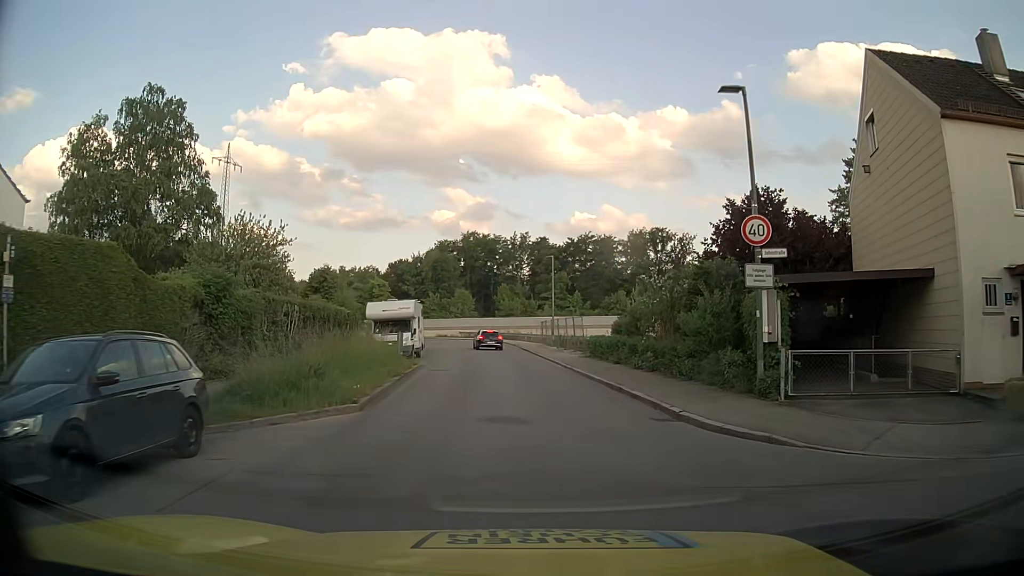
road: residential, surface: asphalt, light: Day
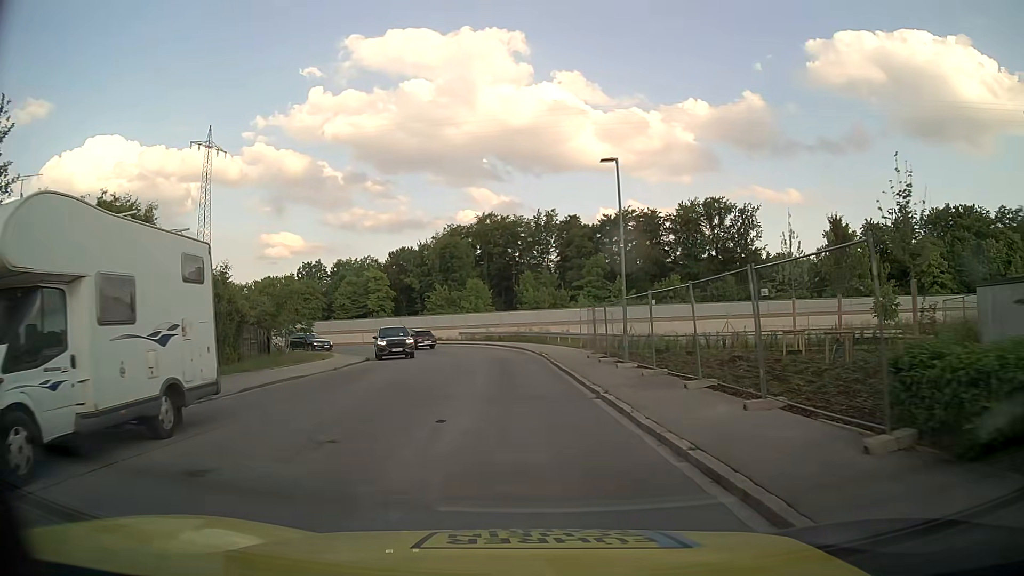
(-0.2, +27.0) m; -2°
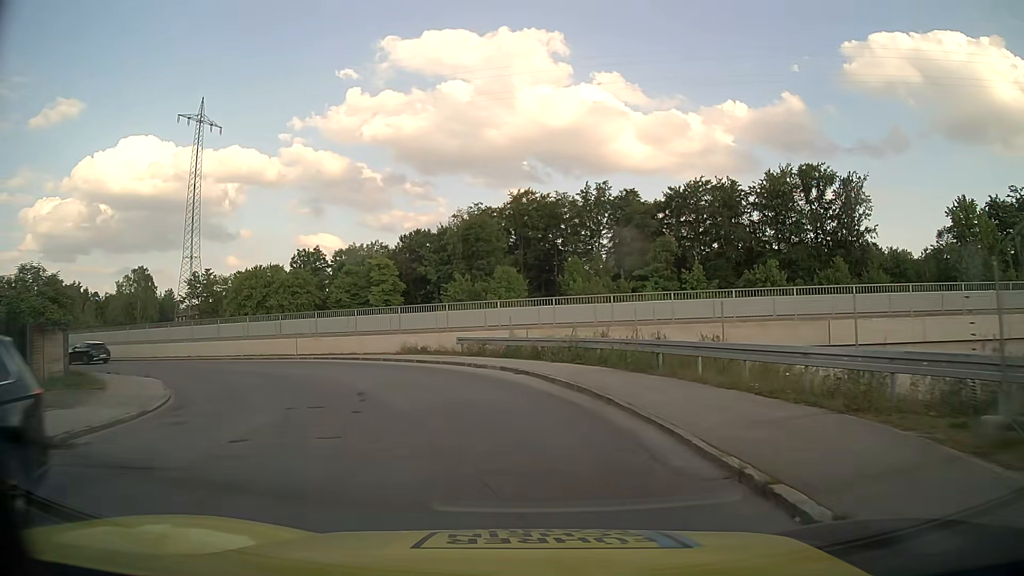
(-0.9, +26.8) m; -3°
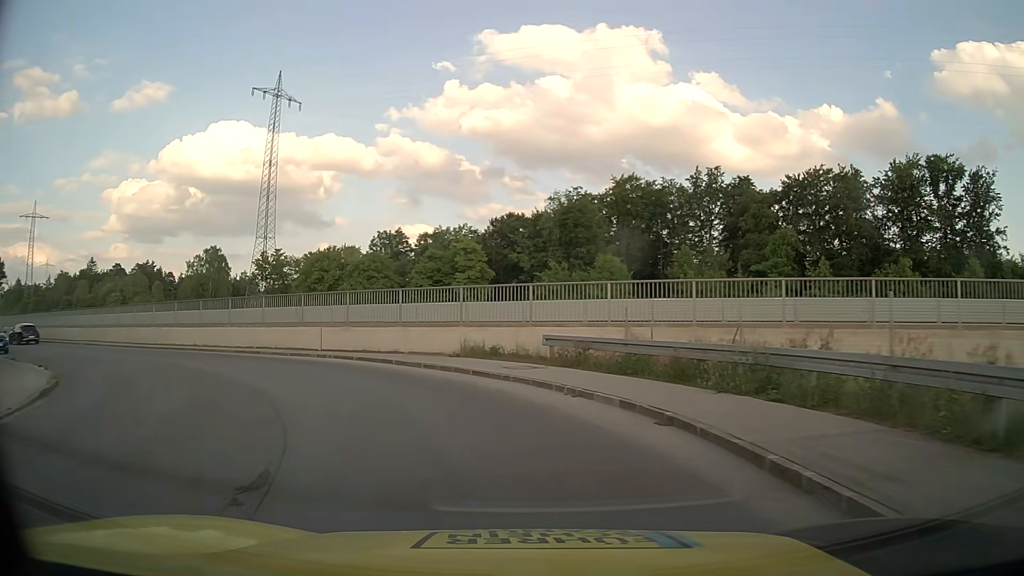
(-0.6, +10.1) m; -8°
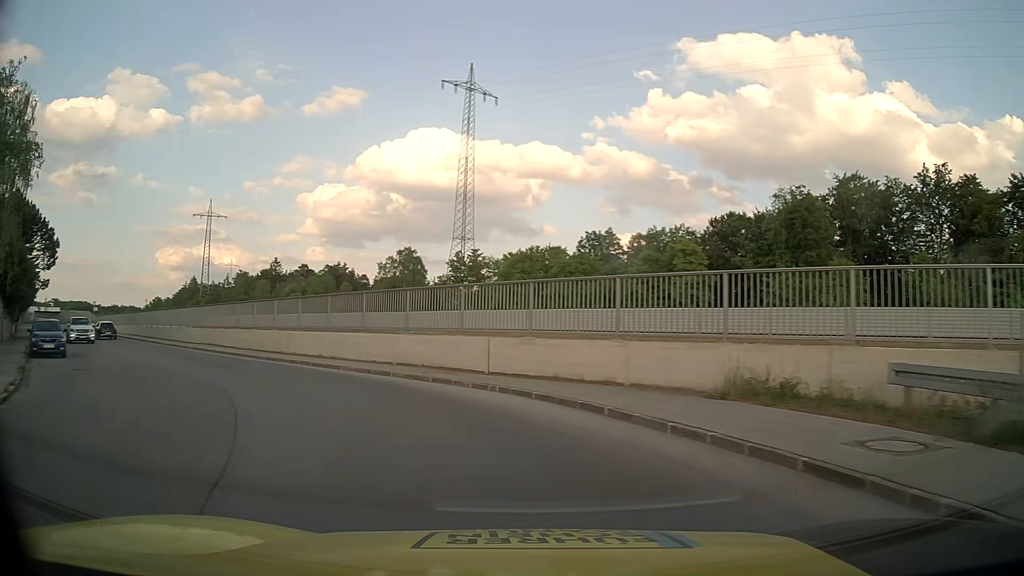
(-1.3, +9.4) m; -17°
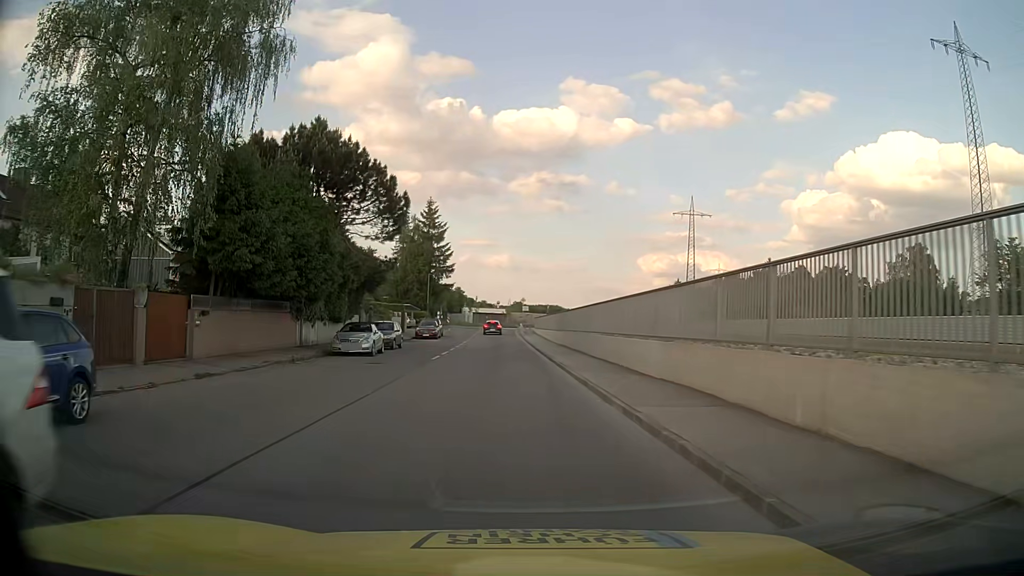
(-9.2, +21.3) m; -42°
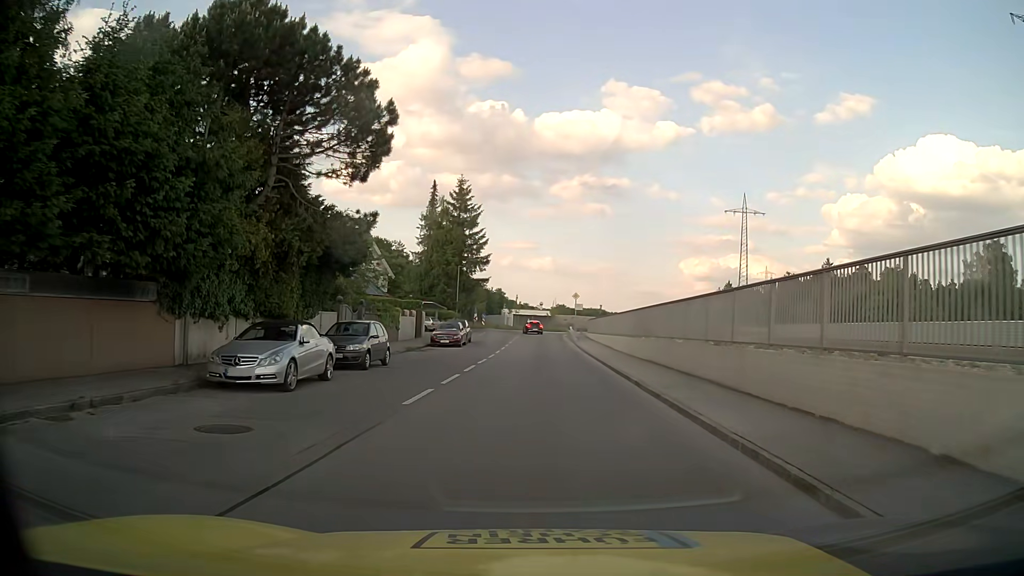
(-0.8, +14.9) m; -4°
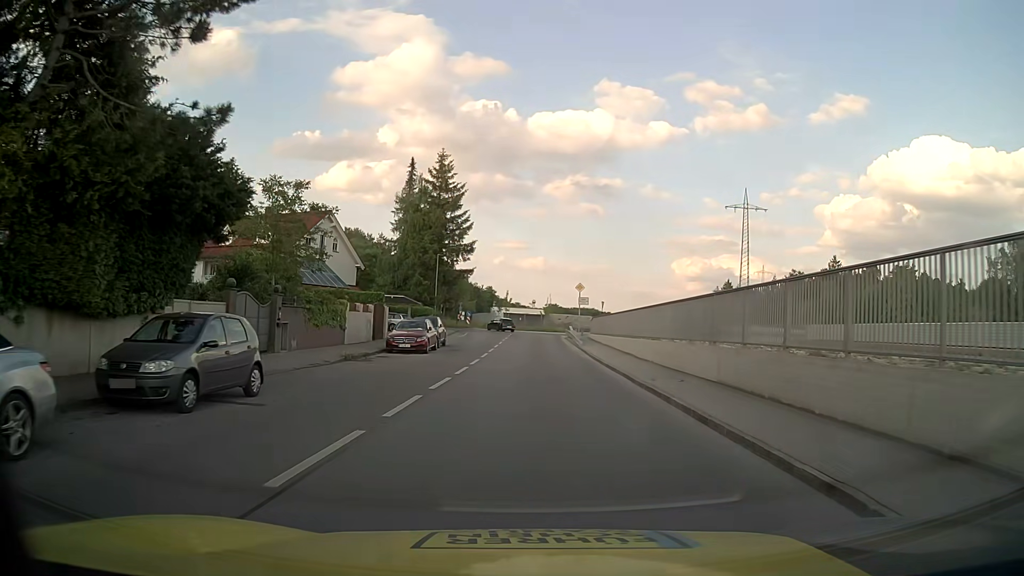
(+0.1, +10.9) m; +1°
(0, +10) (0, +20) (0, +30) (+1, +40) (+1, +50) (+1, +60) (0, +70) (-5, +78) (-12, +86) (-16, +95) m
